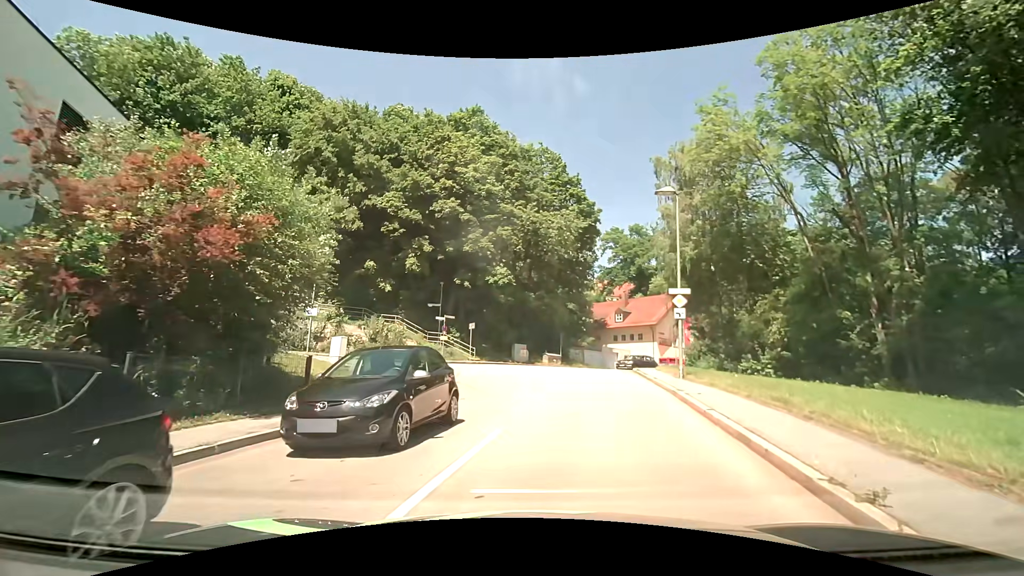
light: Day
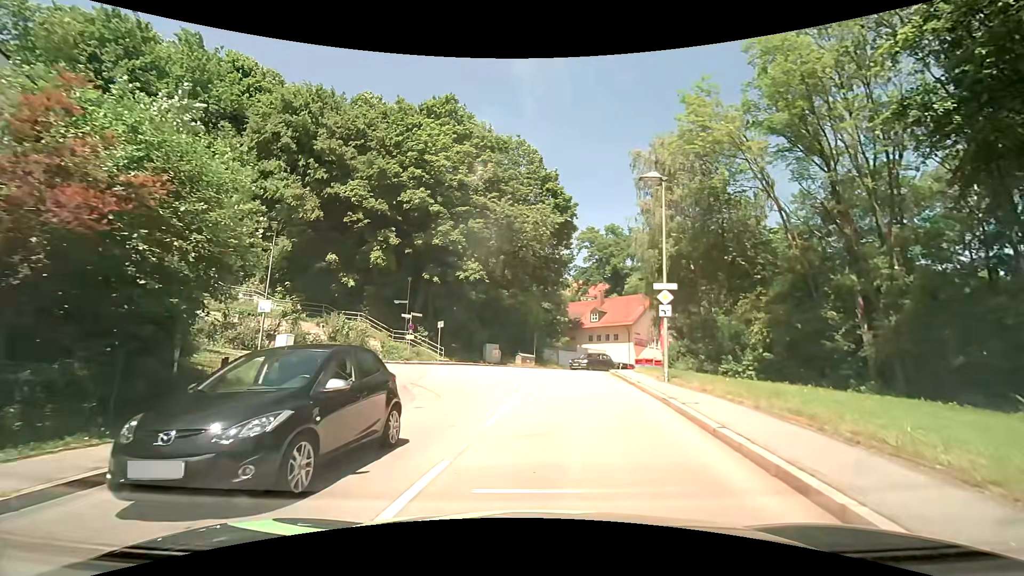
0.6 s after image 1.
(0.0, +2.2) m; +2°
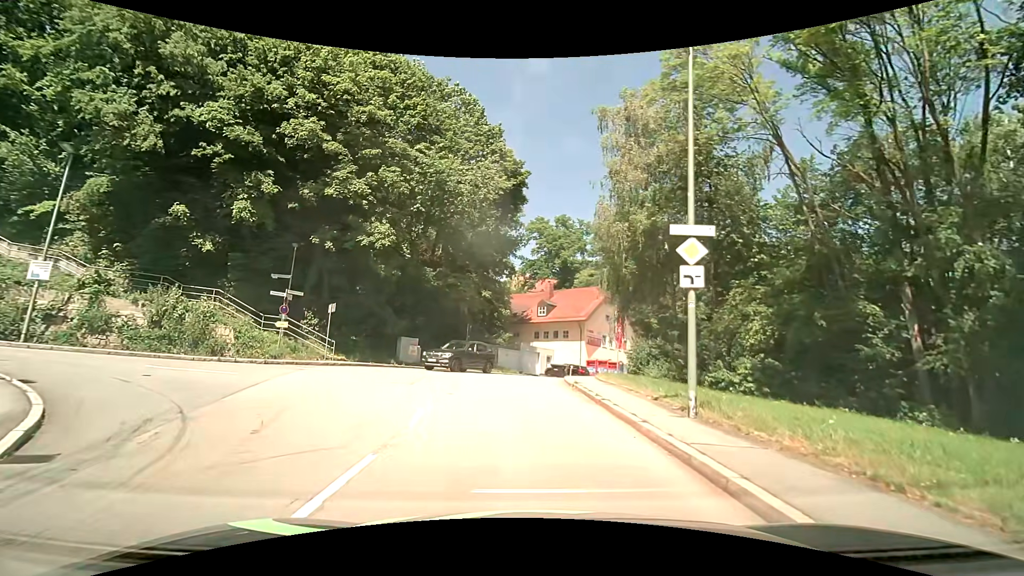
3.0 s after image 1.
(+0.9, +9.6) m; +7°
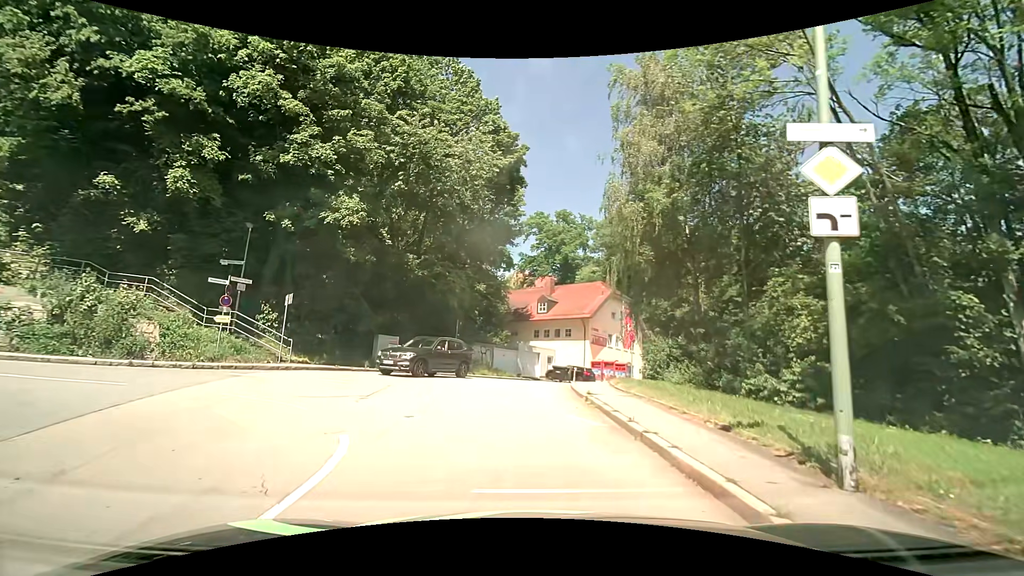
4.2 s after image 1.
(0.0, +4.5) m; 0°
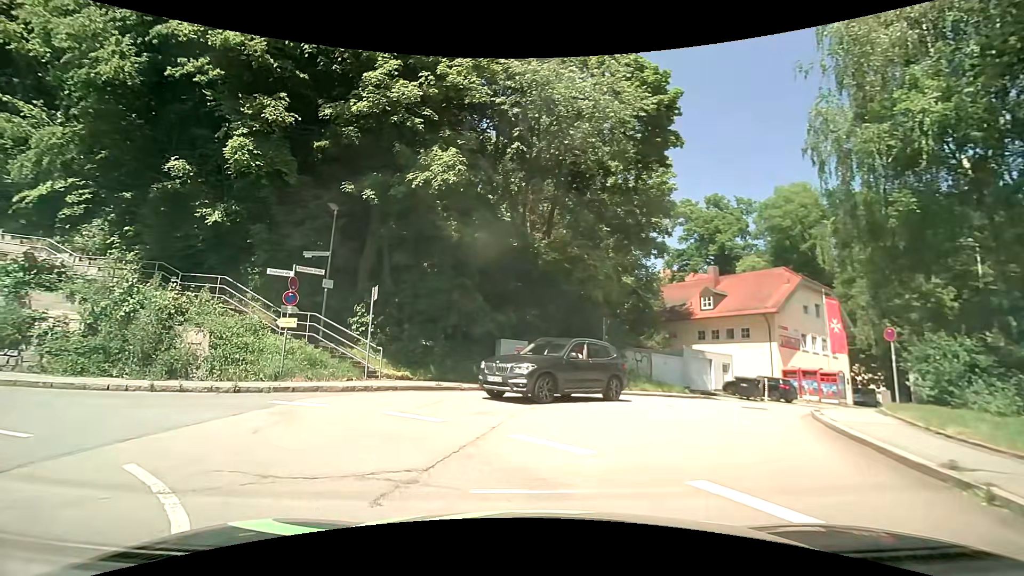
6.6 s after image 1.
(-0.7, +7.2) m; -16°
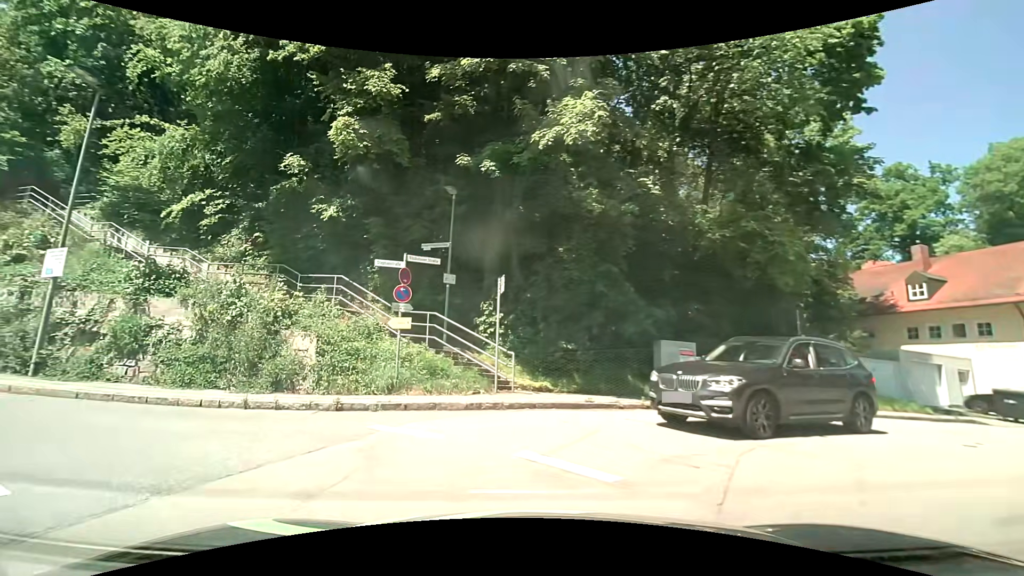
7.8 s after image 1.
(-0.5, +3.6) m; -15°
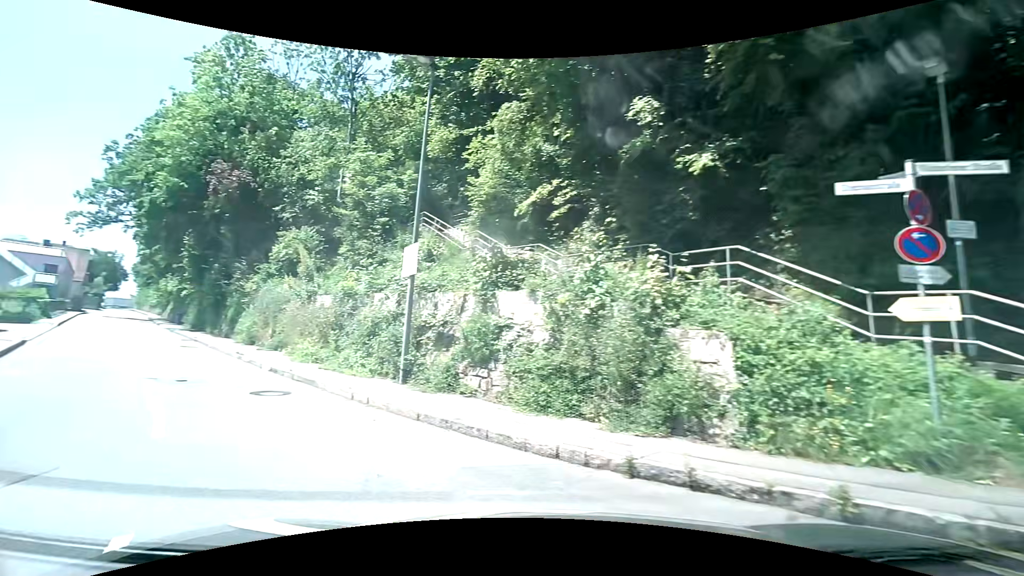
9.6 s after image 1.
(-1.9, +5.4) m; -40°
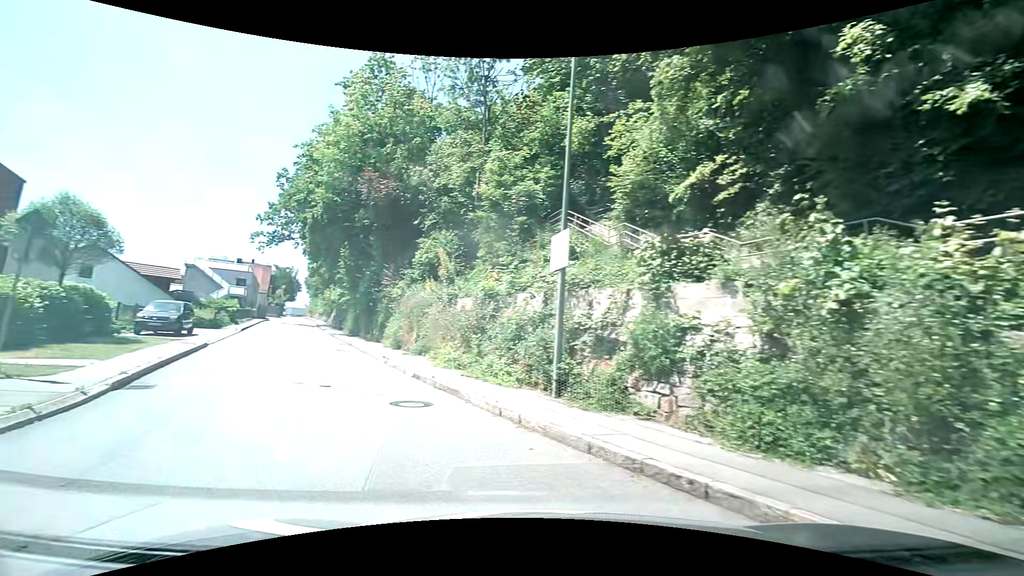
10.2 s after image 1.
(-0.3, +2.1) m; -15°
(-3, +10) (-7, +19) (-12, +27) (-17, +36) (-21, +45) (-26, +54) (-30, +63) (-34, +72) (-39, +81) (-43, +90) m
